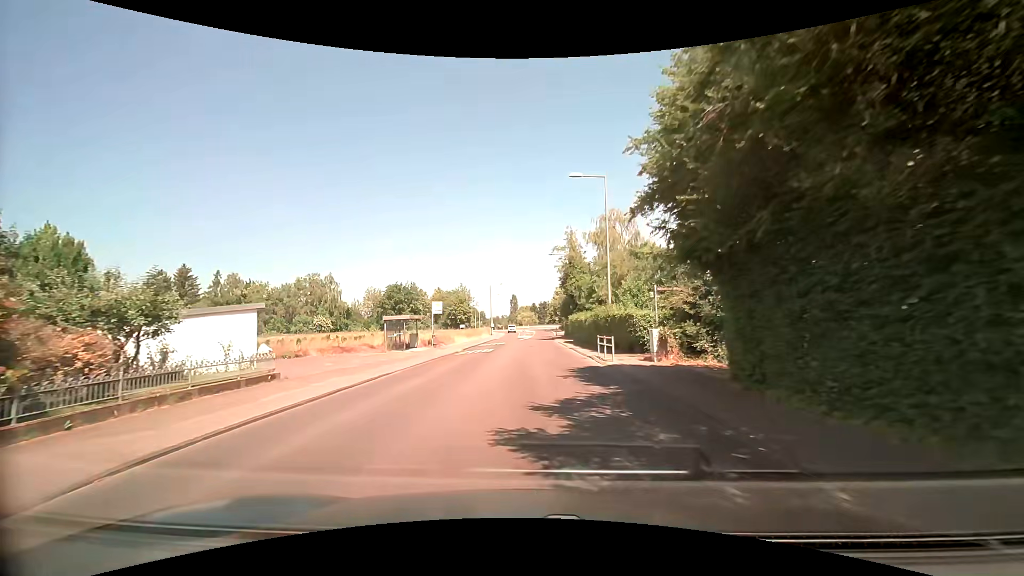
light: Day
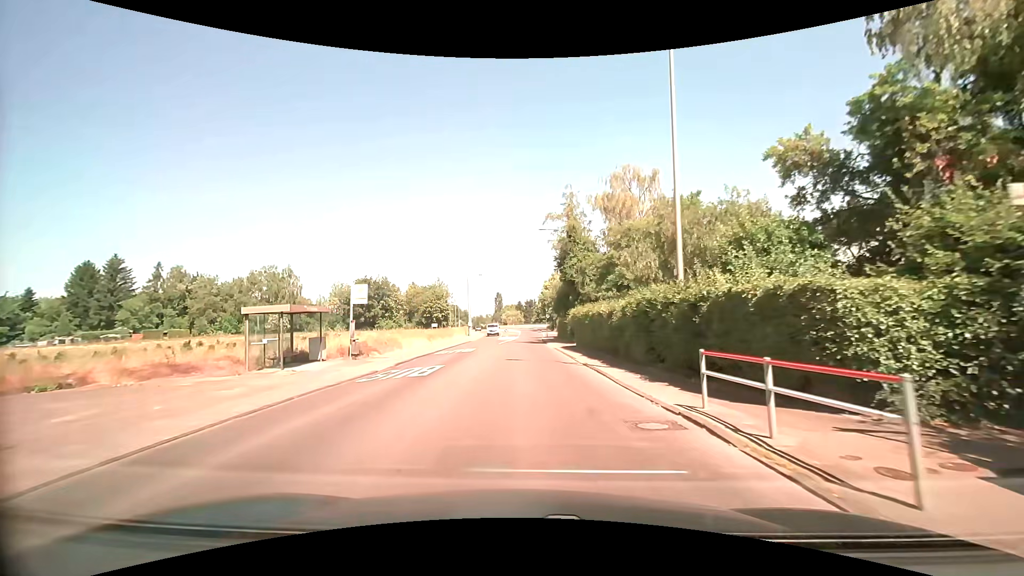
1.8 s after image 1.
(+0.4, +15.5) m; +3°
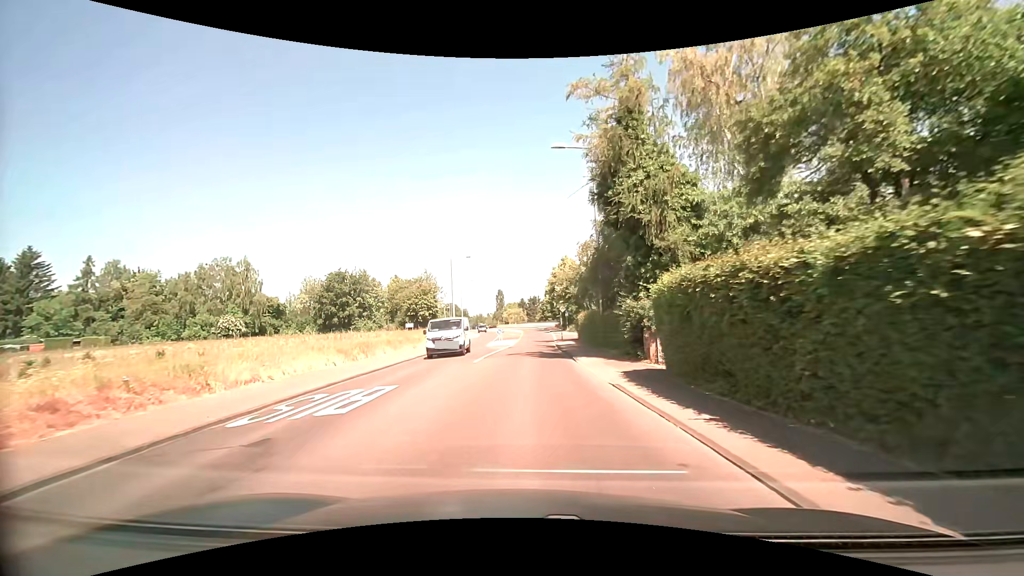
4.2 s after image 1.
(-0.2, +21.1) m; -1°
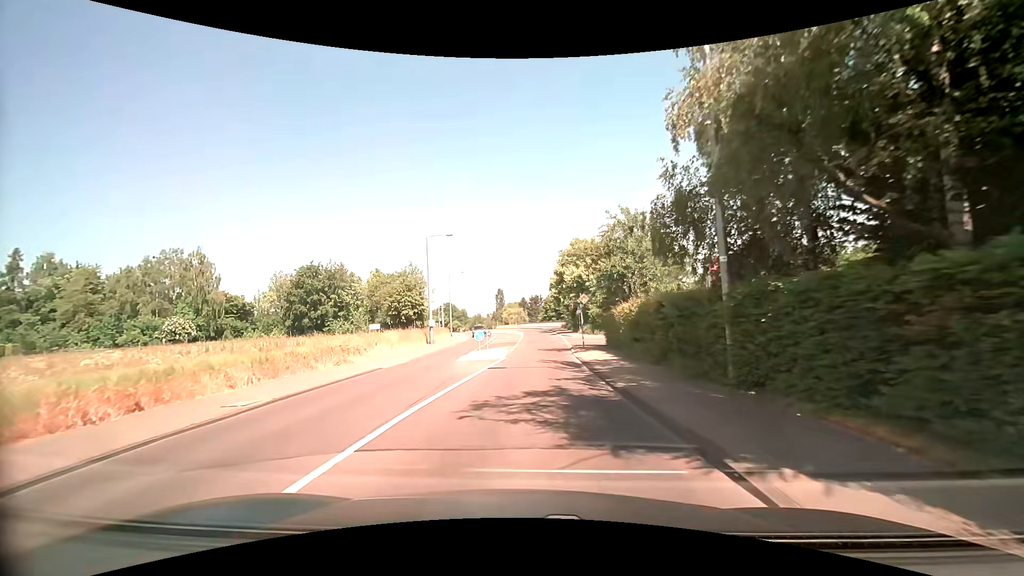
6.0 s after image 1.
(+0.1, +15.5) m; 0°
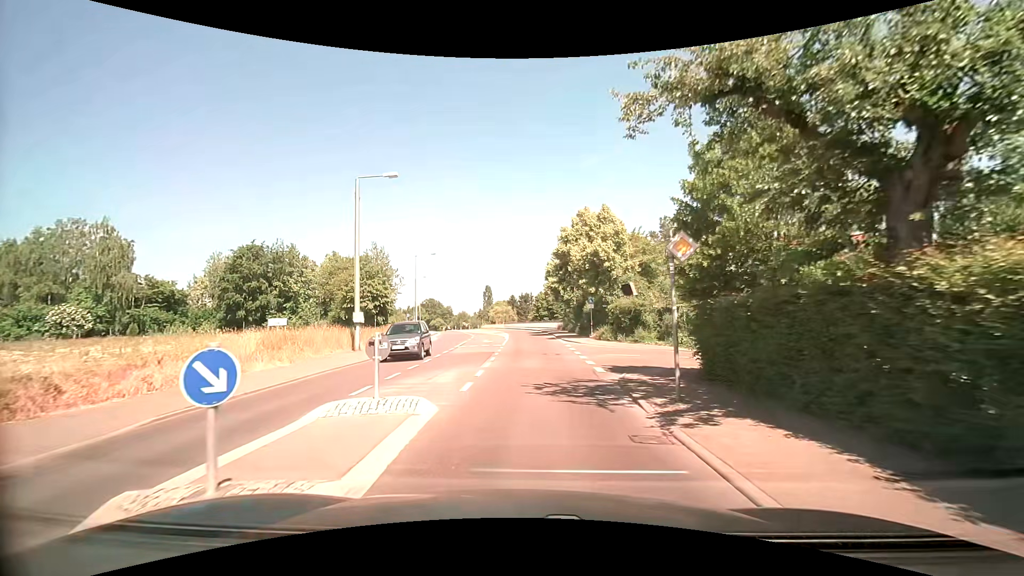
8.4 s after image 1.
(+0.1, +17.6) m; +2°
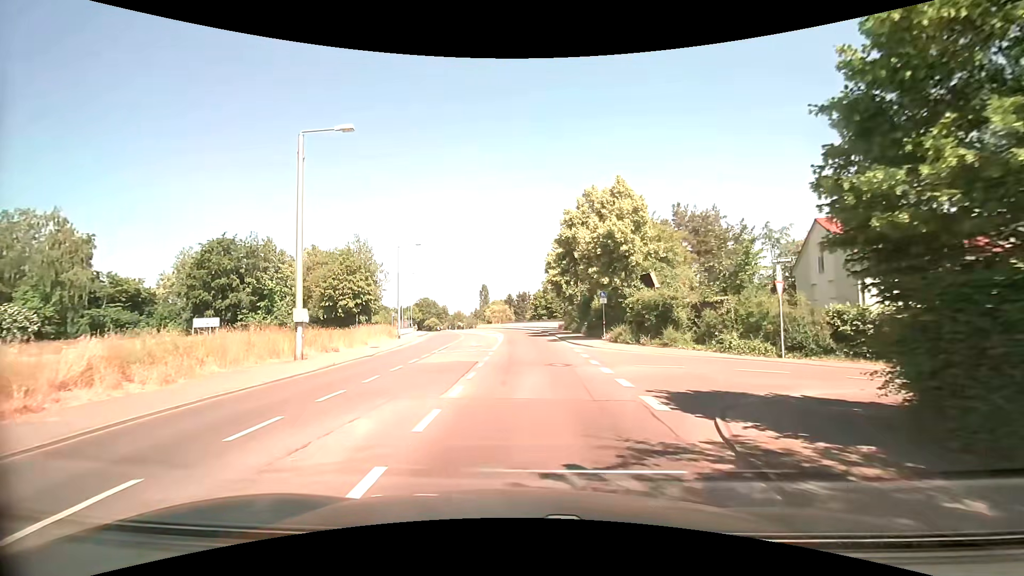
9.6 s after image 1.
(0.0, +6.9) m; 0°
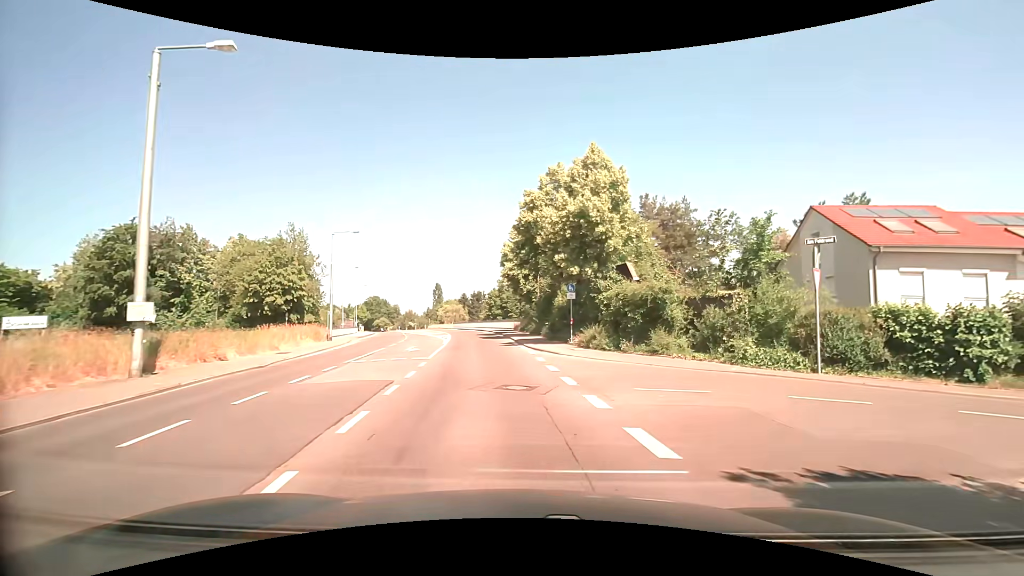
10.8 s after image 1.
(0.0, +6.0) m; +4°
